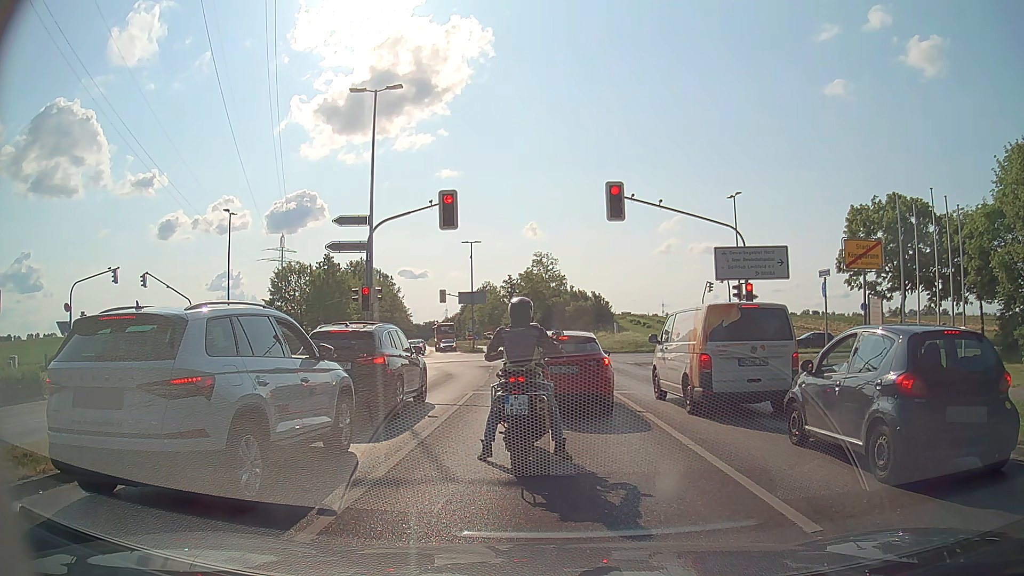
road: tertiary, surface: asphalt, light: Day
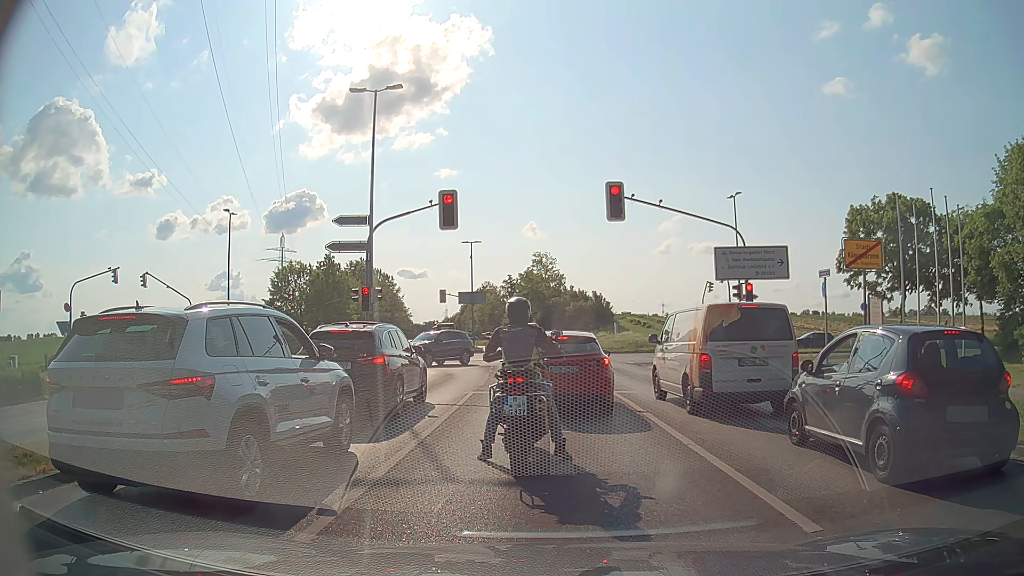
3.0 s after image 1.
(0.0, 0.0) m; 0°
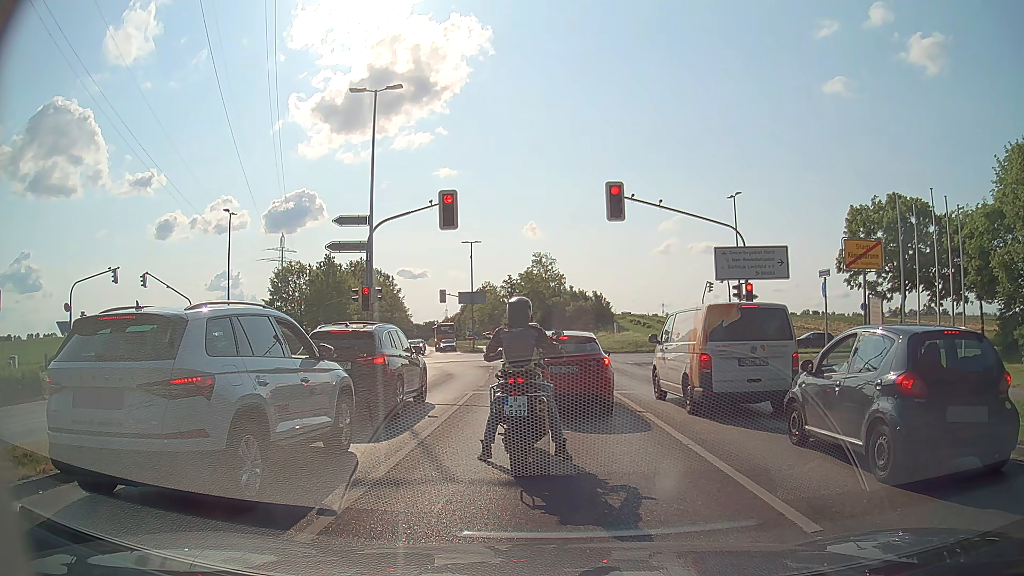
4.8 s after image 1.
(0.0, 0.0) m; 0°
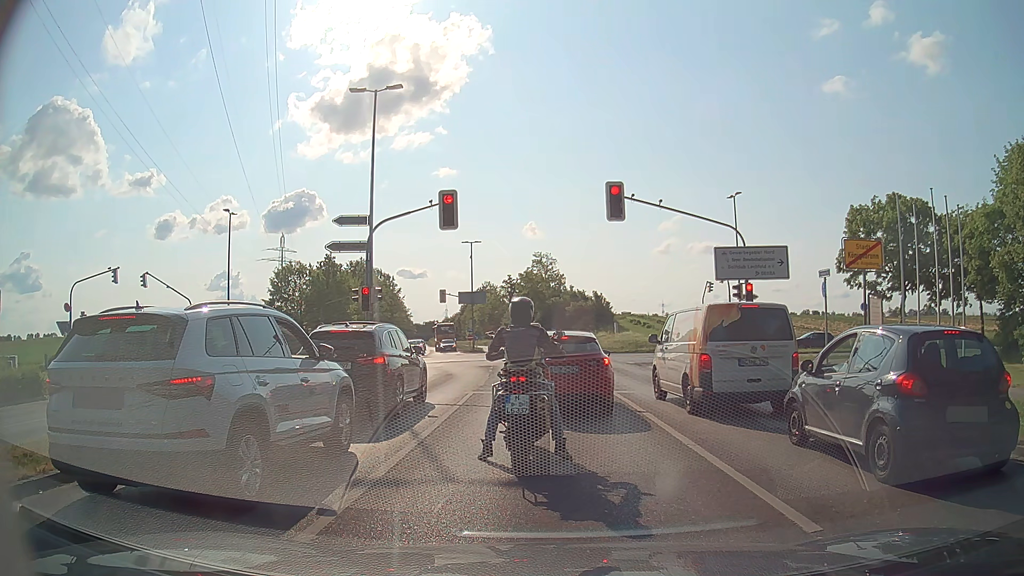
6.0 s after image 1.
(0.0, 0.0) m; 0°
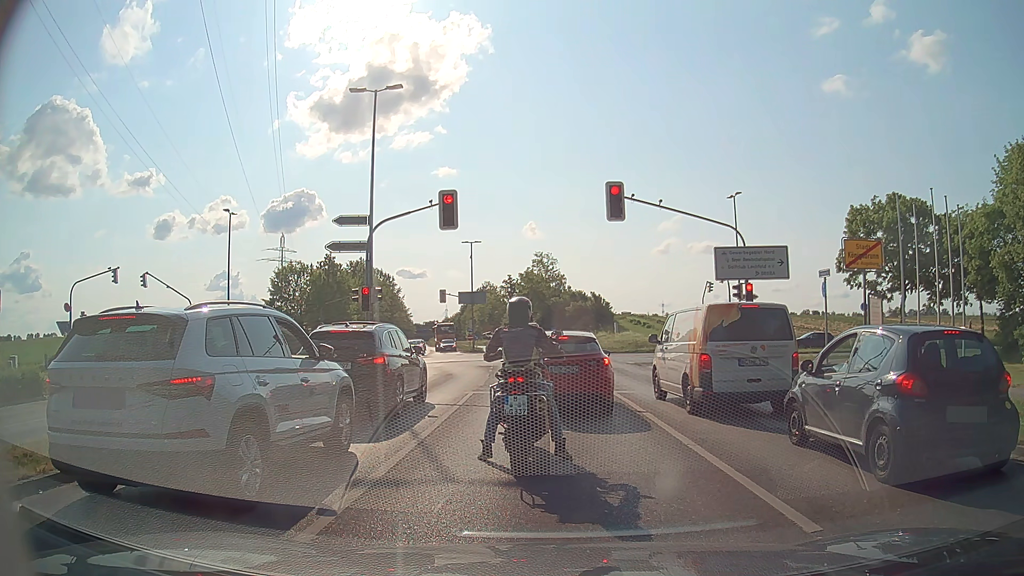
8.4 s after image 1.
(0.0, 0.0) m; 0°
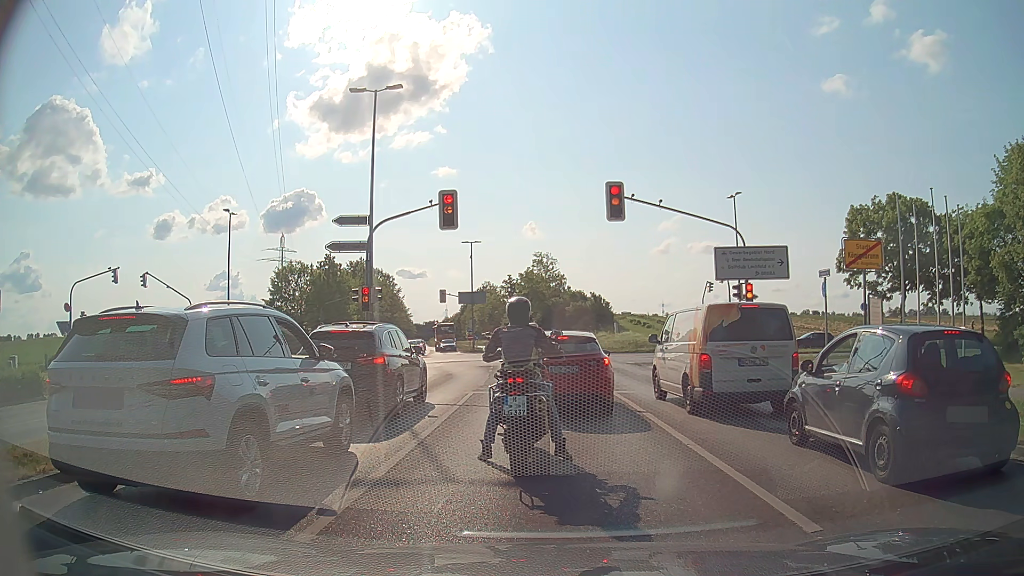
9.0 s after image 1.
(0.0, 0.0) m; 0°
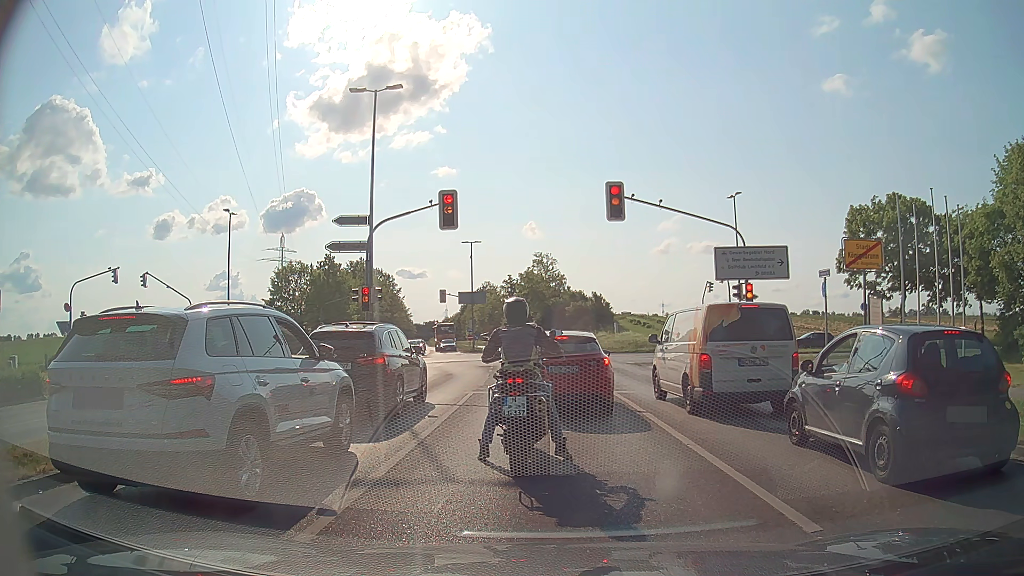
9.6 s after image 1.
(0.0, 0.0) m; 0°
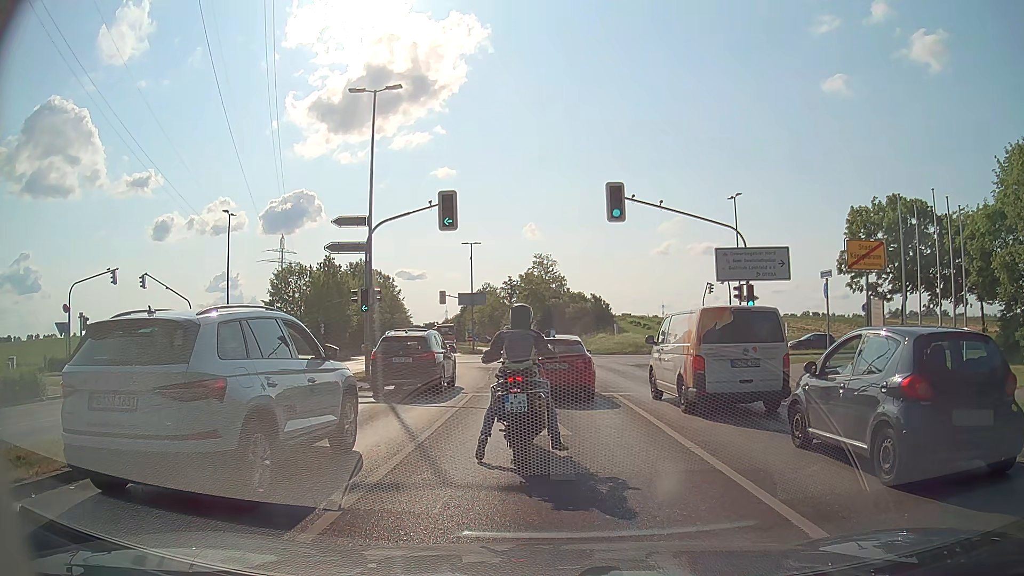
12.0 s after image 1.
(0.0, +0.1) m; 0°
